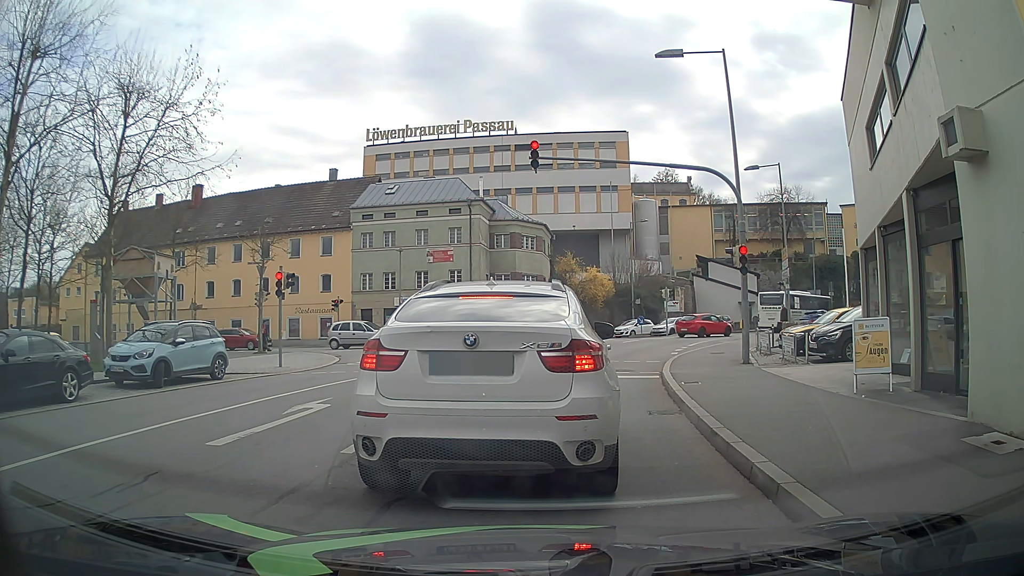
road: residential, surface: asphalt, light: Day
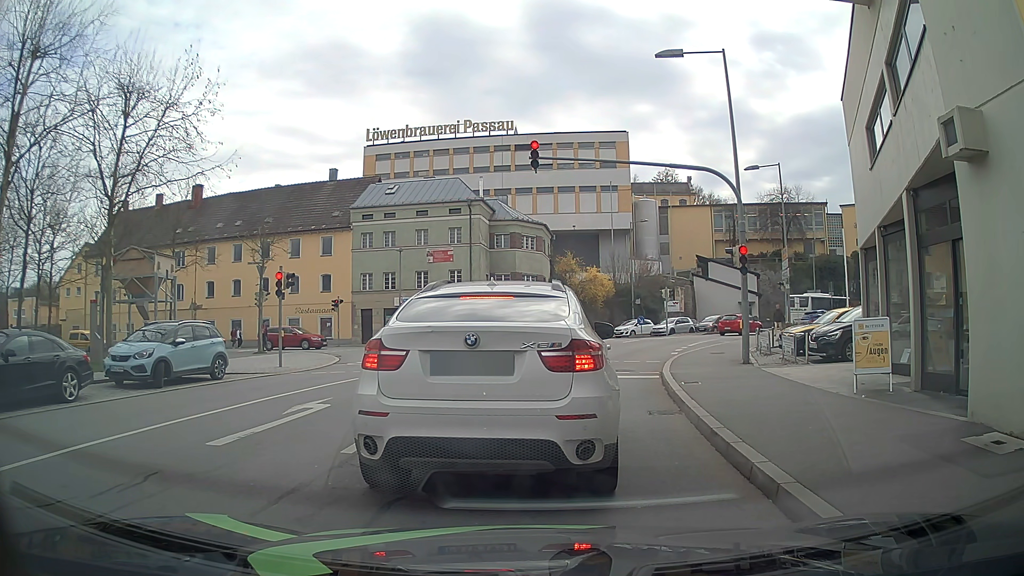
(0.0, 0.0) m; 0°
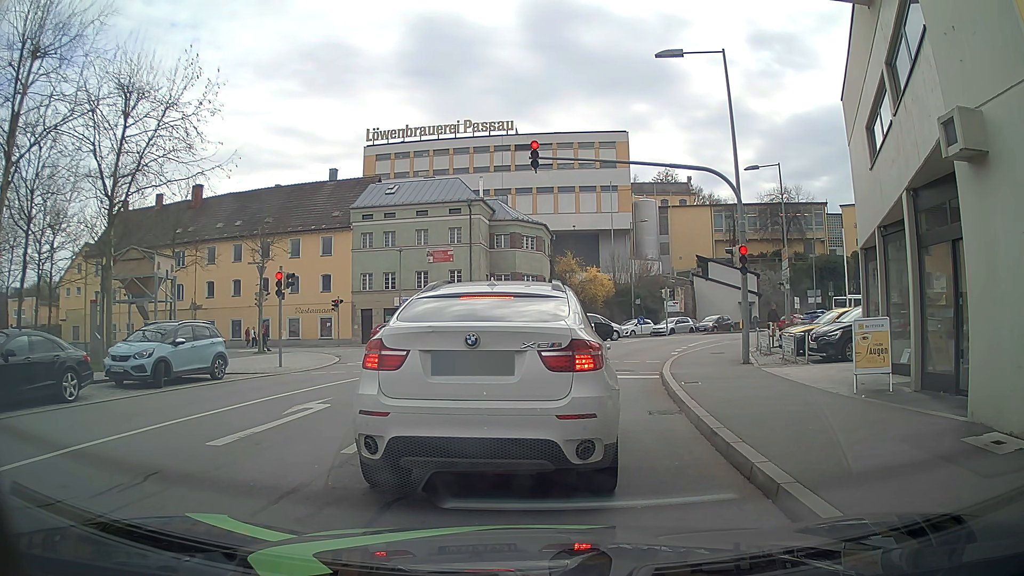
(0.0, 0.0) m; 0°
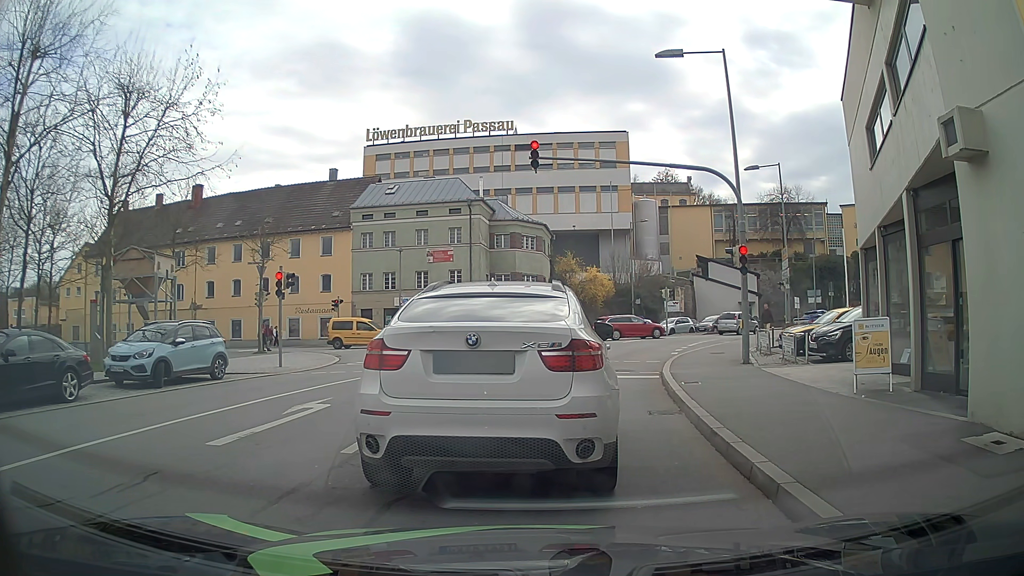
(0.0, 0.0) m; 0°
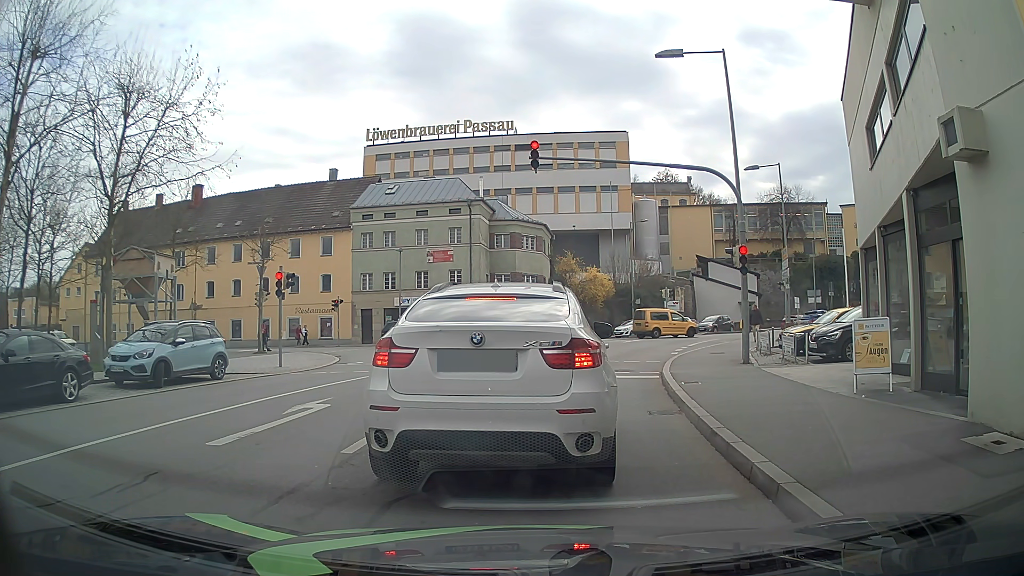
(0.0, 0.0) m; 0°
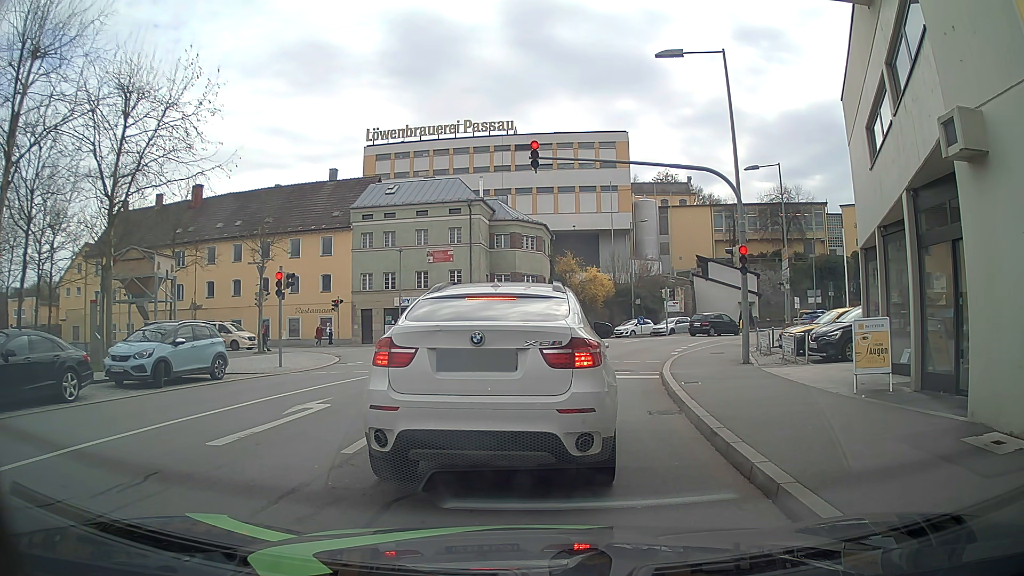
(0.0, 0.0) m; 0°
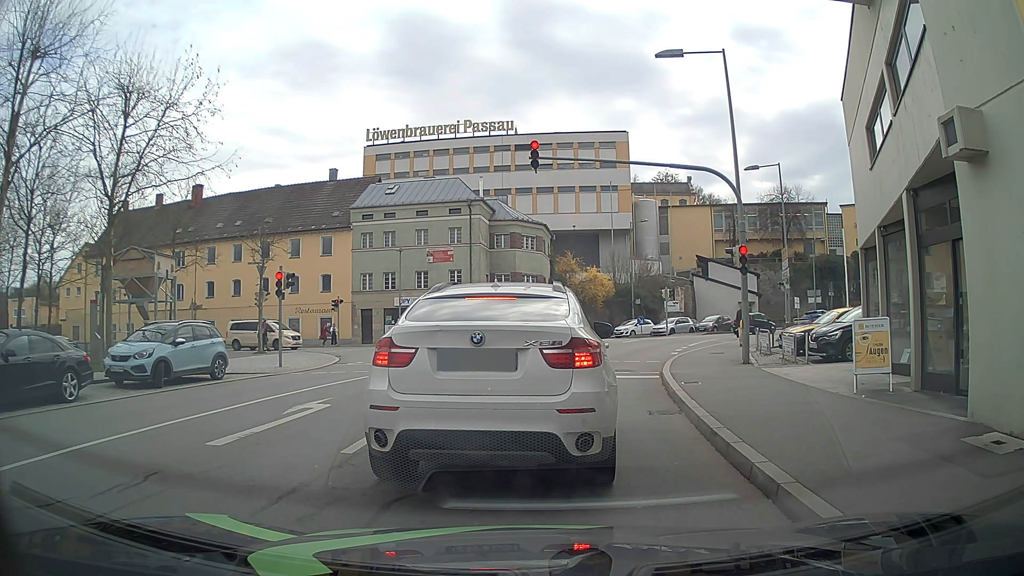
(0.0, 0.0) m; 0°
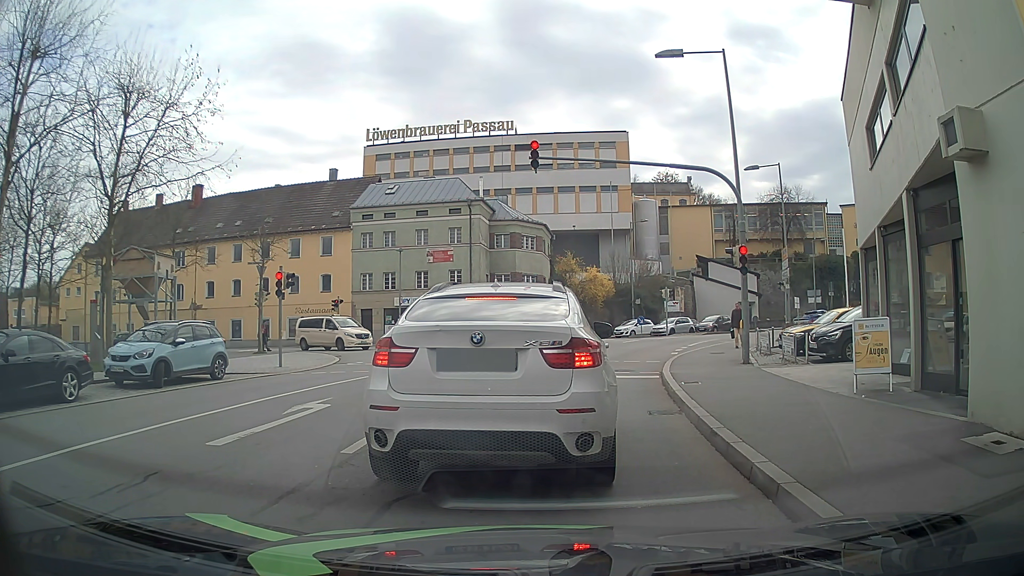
(0.0, 0.0) m; 0°
